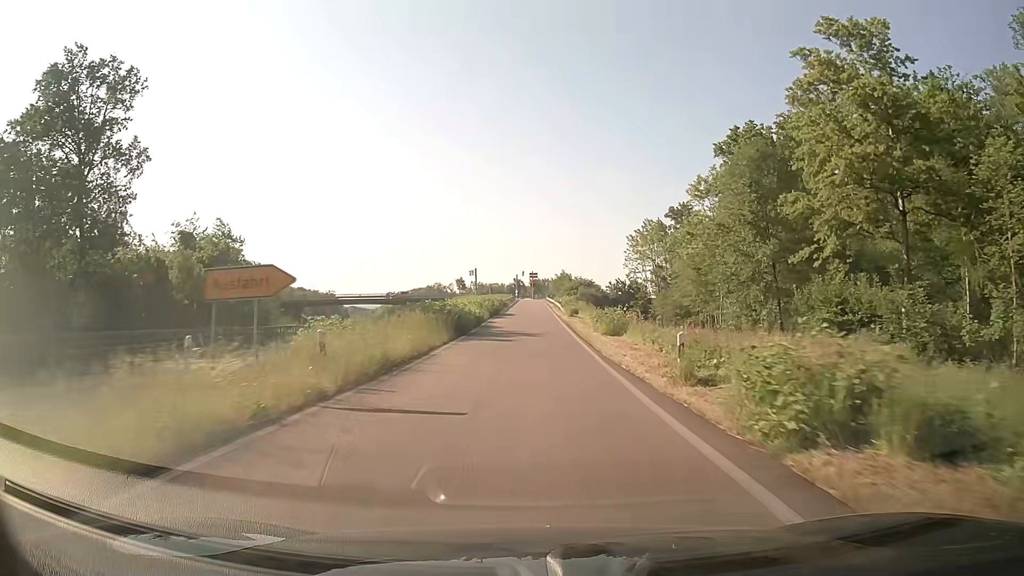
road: trunk_link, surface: asphalt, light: Day
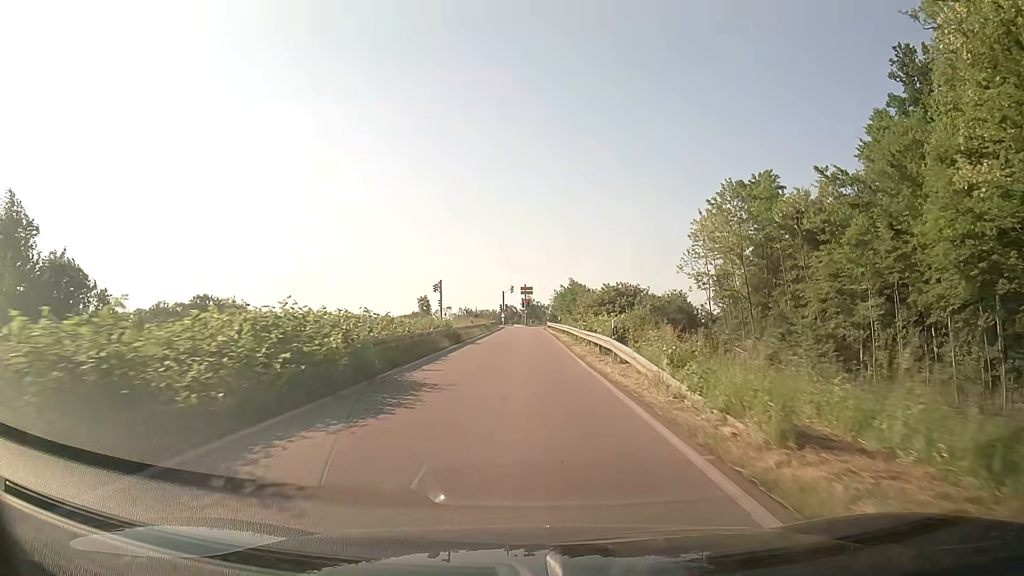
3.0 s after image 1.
(+0.7, +46.4) m; +1°
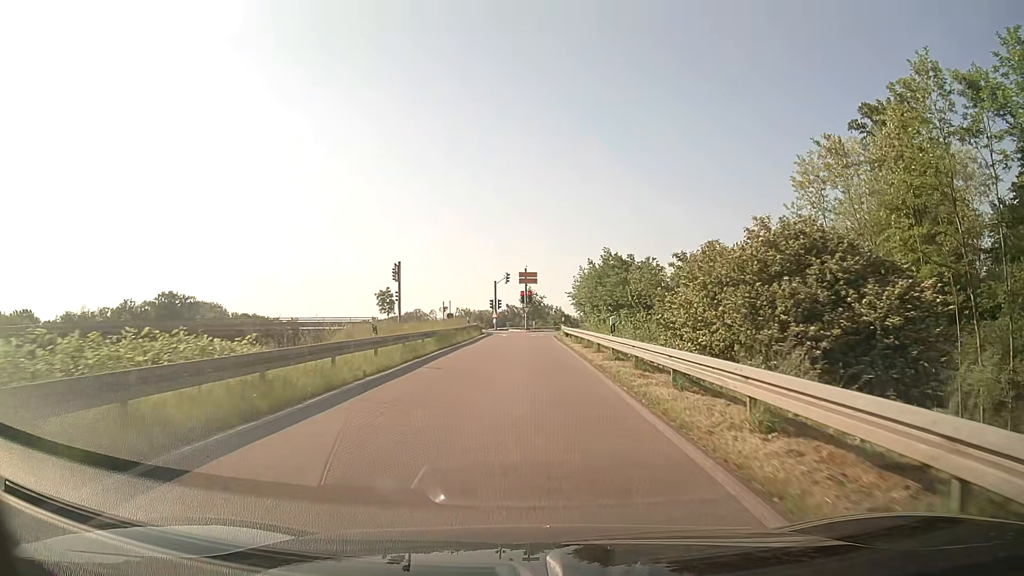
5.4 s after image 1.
(-0.1, +31.6) m; 0°
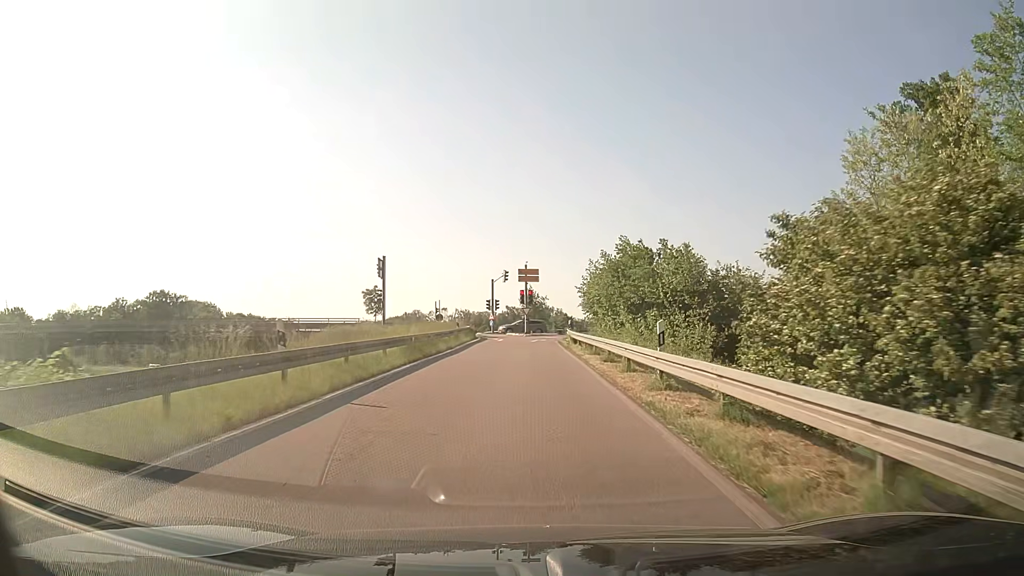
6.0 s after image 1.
(0.0, +7.0) m; 0°
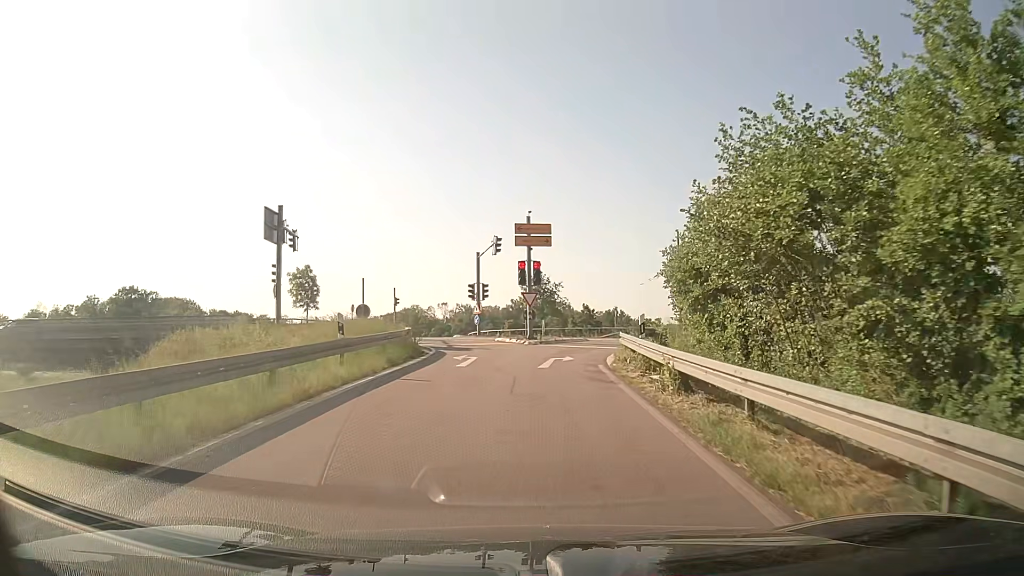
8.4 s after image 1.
(-0.1, +24.7) m; 0°
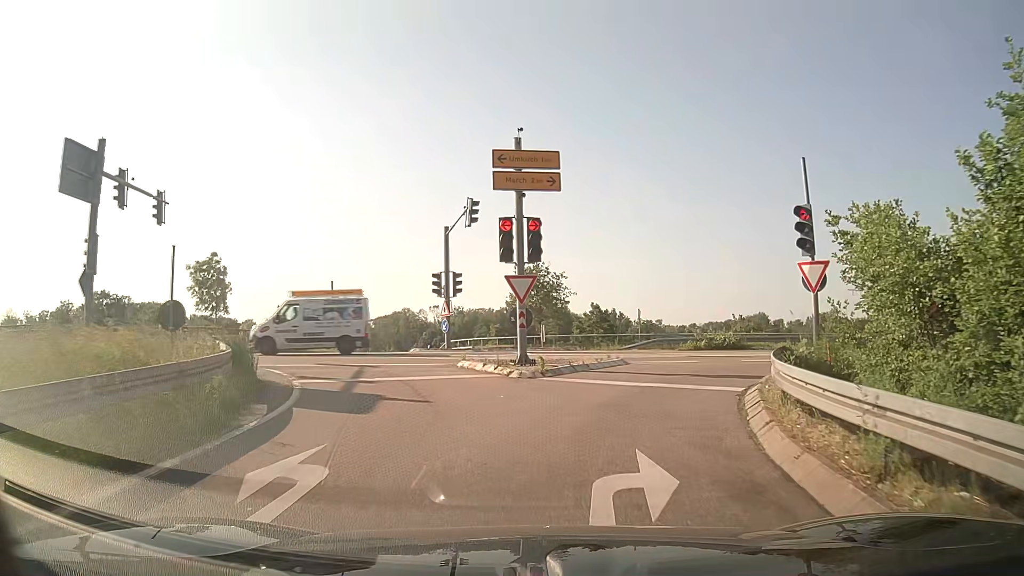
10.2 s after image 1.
(0.0, +14.6) m; 0°
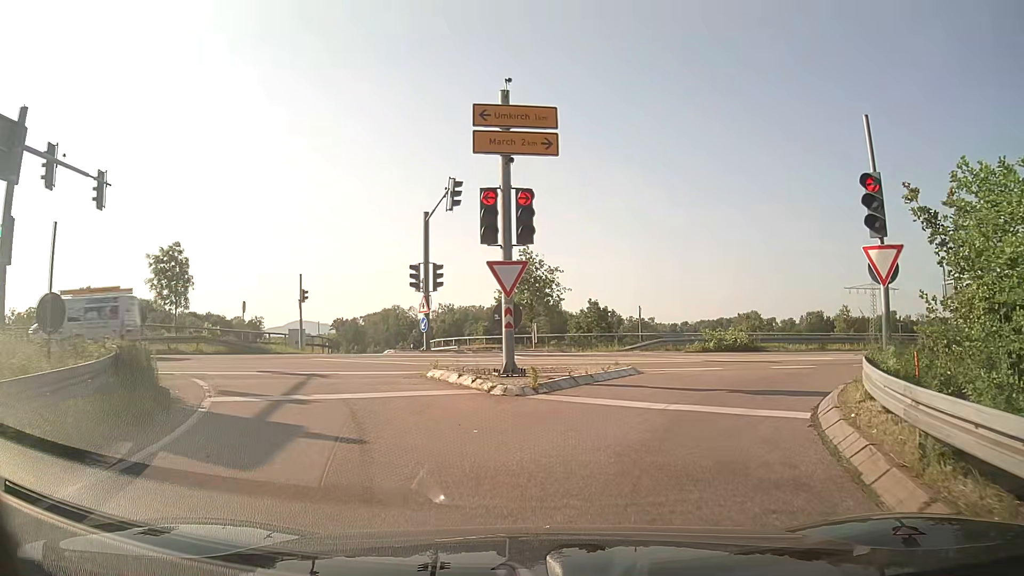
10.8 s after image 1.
(0.0, +3.5) m; +1°
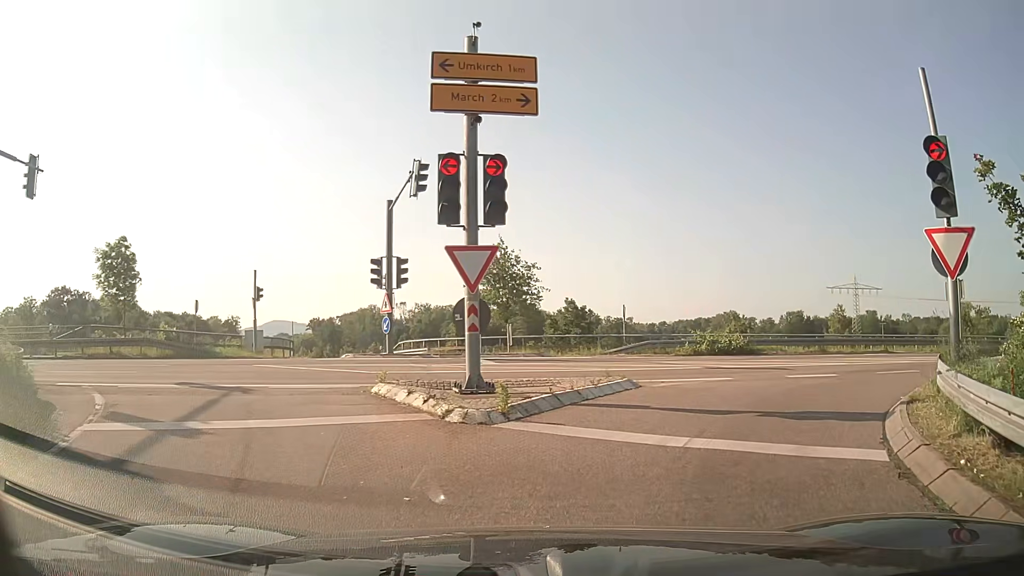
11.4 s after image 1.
(0.0, +2.7) m; +2°
